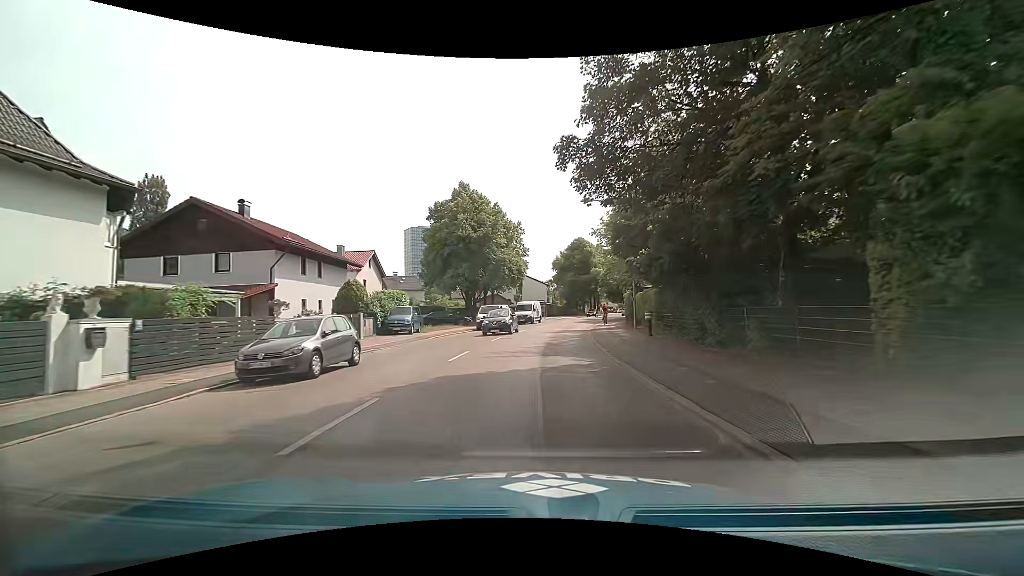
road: secondary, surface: asphalt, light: Day
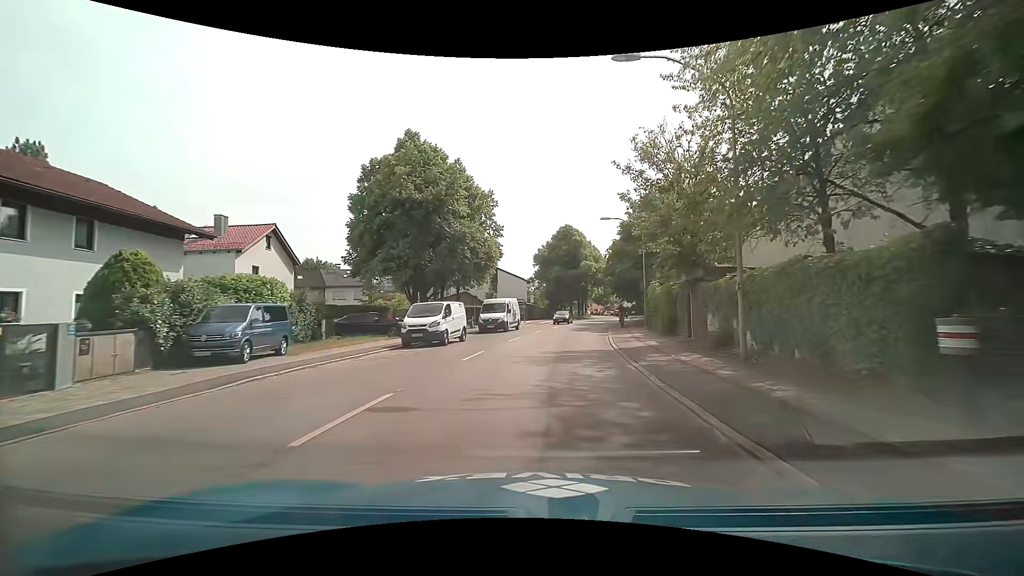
(+0.3, +17.6) m; +2°
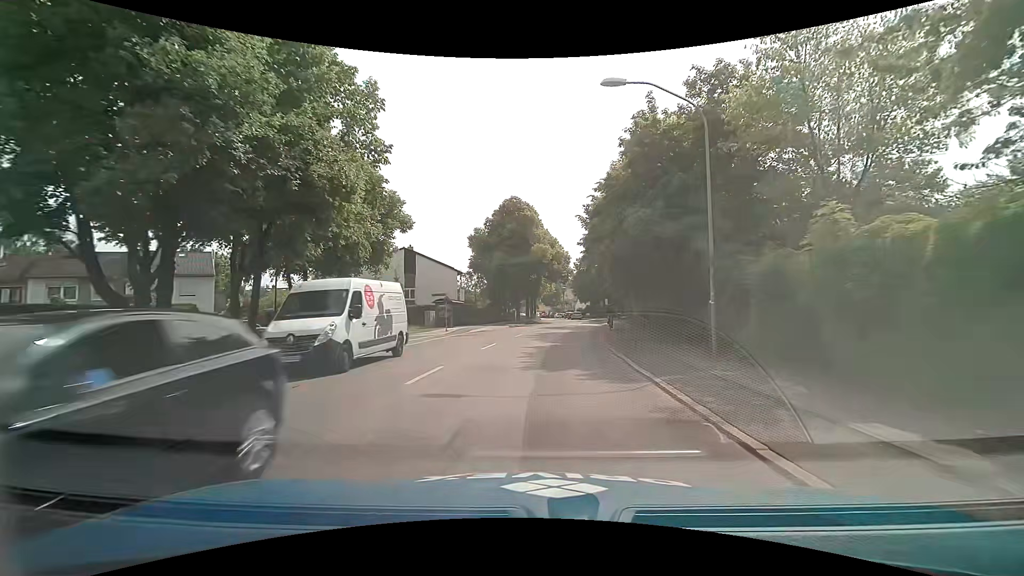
(+1.1, +22.5) m; +6°
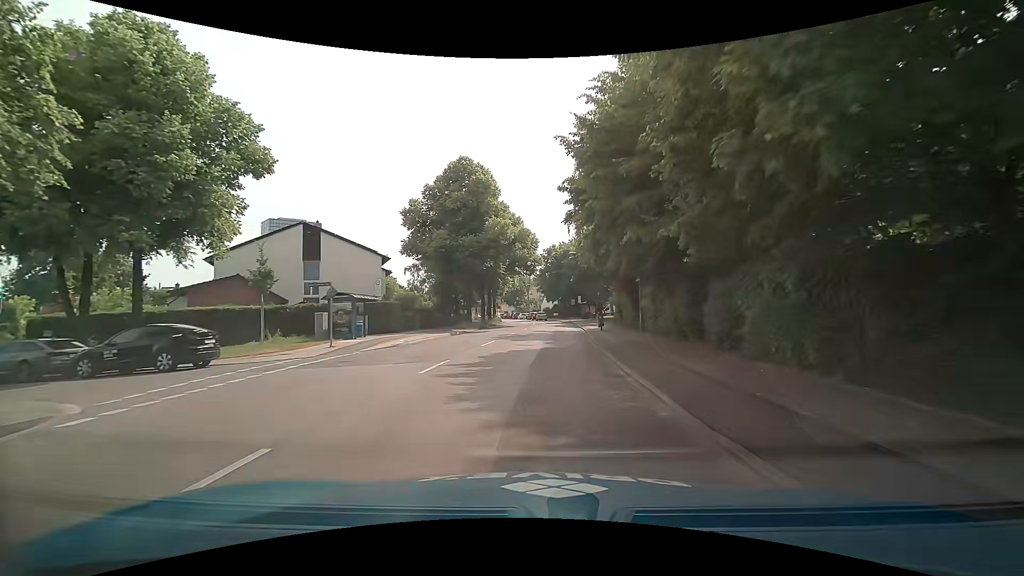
(+0.7, +16.1) m; +4°
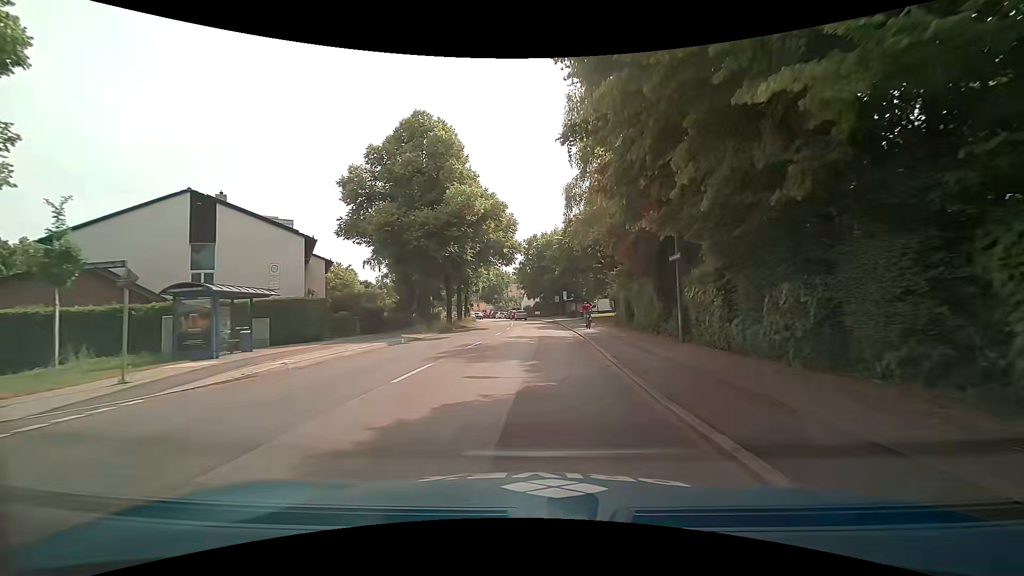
(+0.2, +10.4) m; +1°
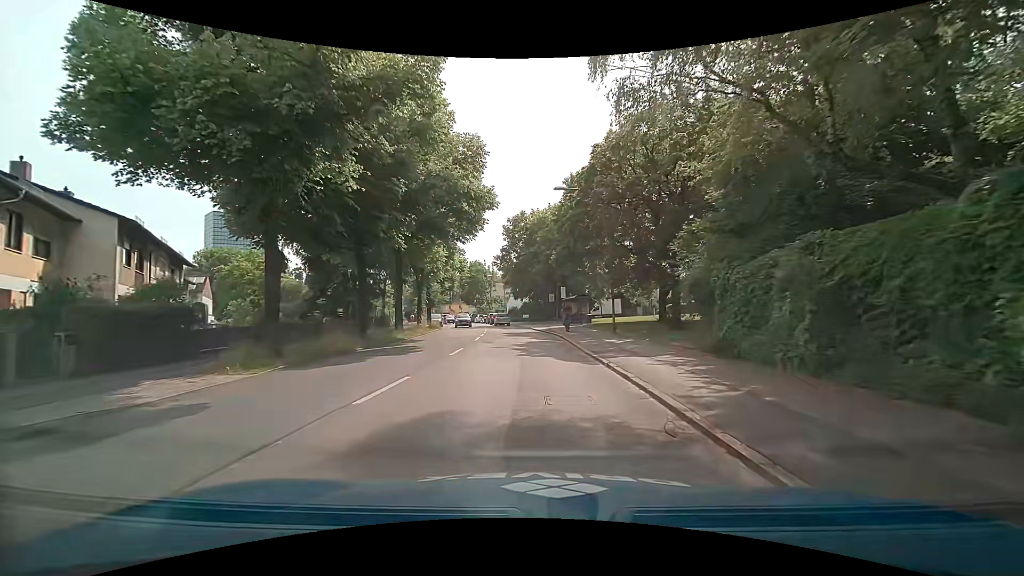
(+0.8, +19.9) m; +2°
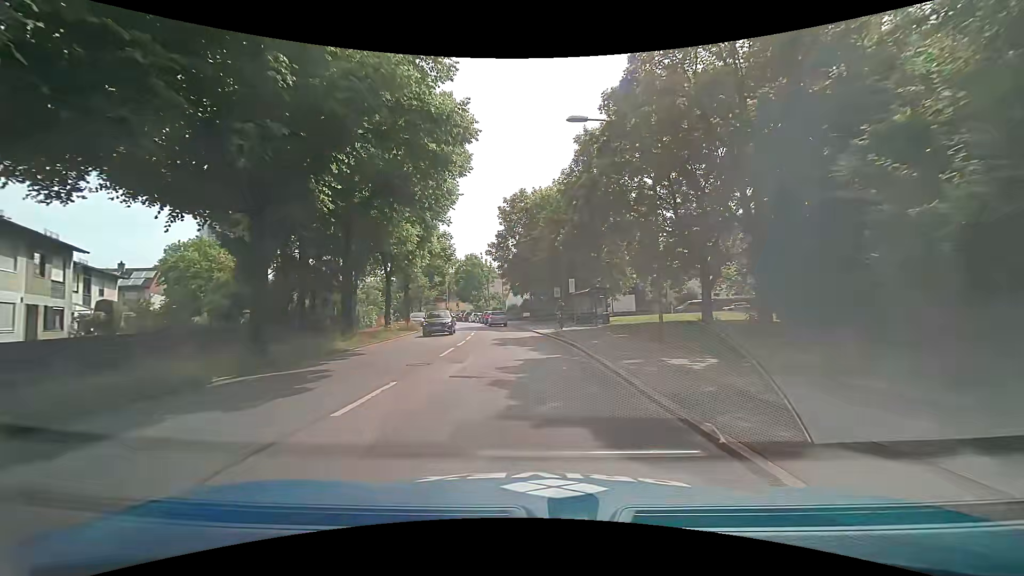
(+0.2, +9.5) m; +2°
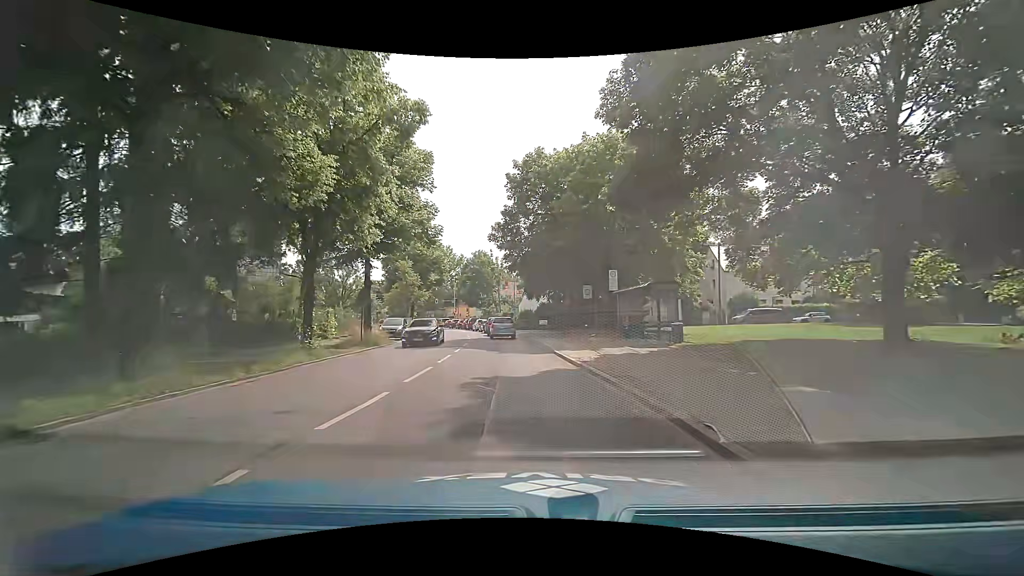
(-0.4, +13.8) m; -3°
